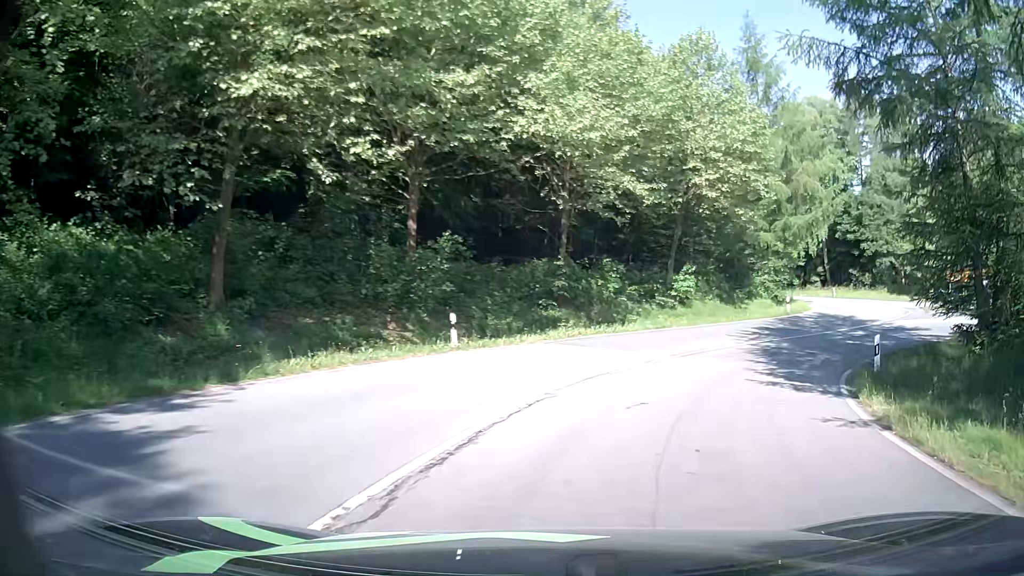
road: primary_link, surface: asphalt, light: Day
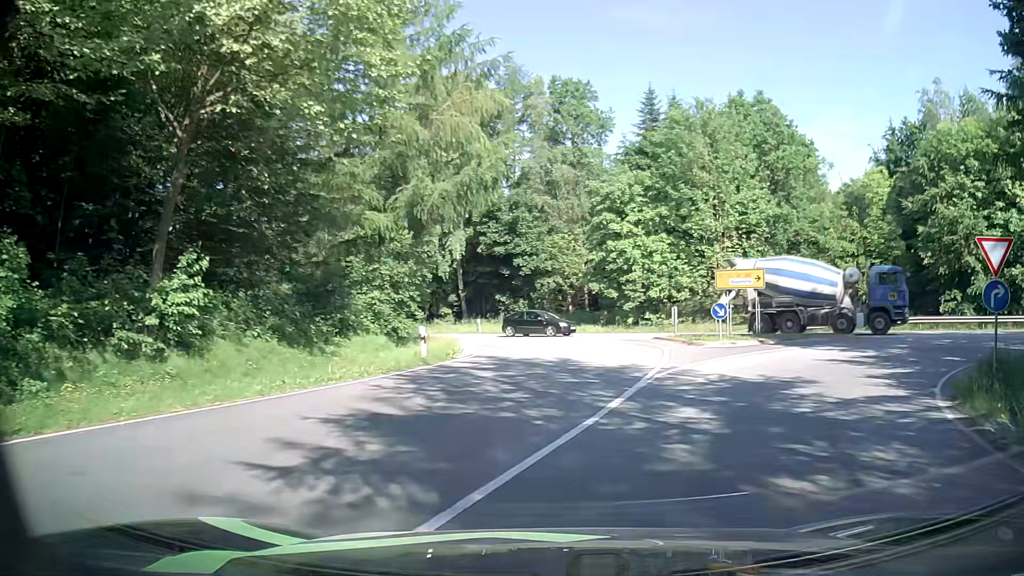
(+6.0, +20.3) m; +34°
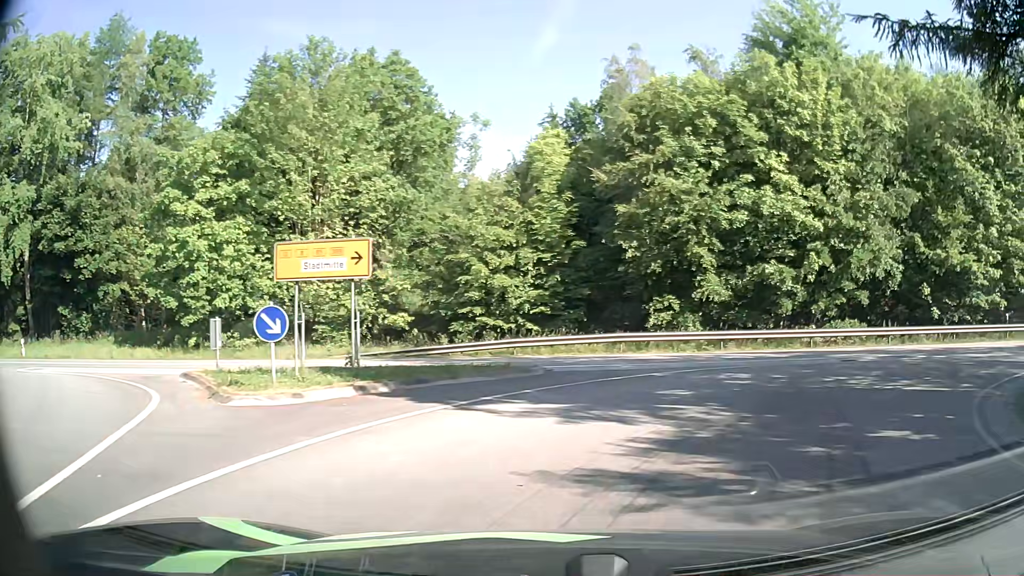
(+3.1, +12.7) m; +31°
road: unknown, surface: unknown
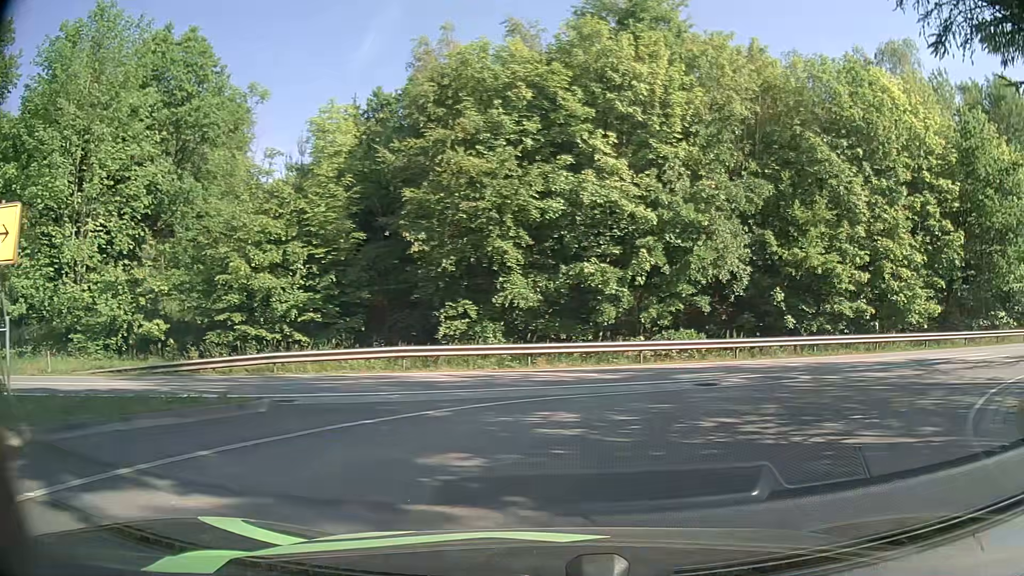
(+0.7, +5.0) m; +17°
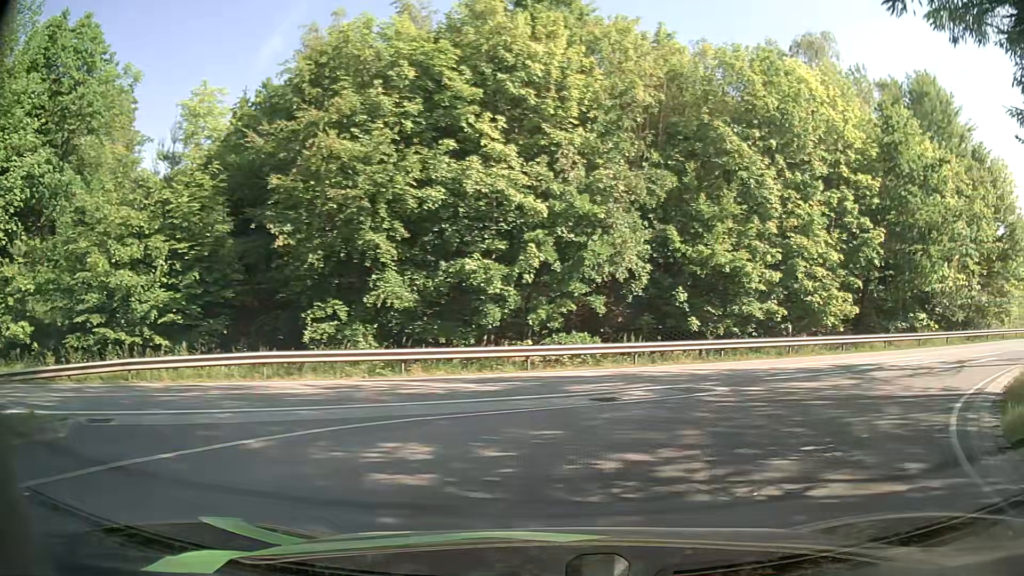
(+0.2, +2.4) m; +9°
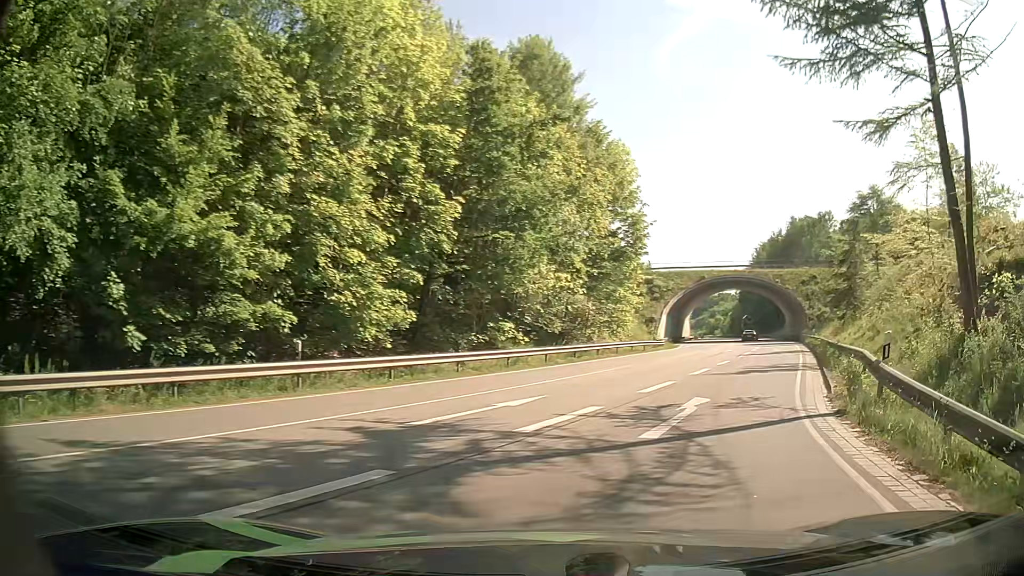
(+3.8, +11.0) m; +38°
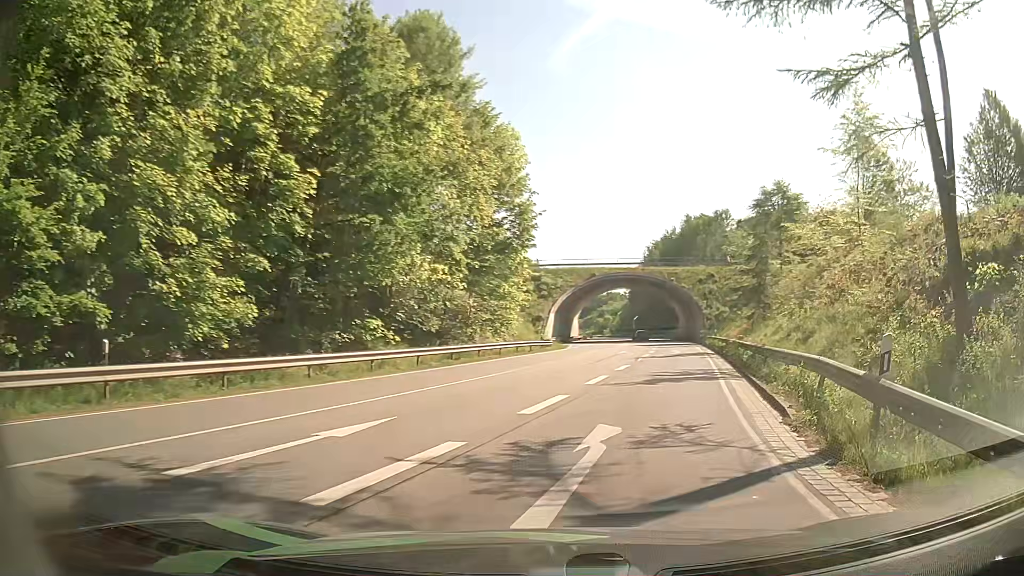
(+0.3, +3.9) m; +8°
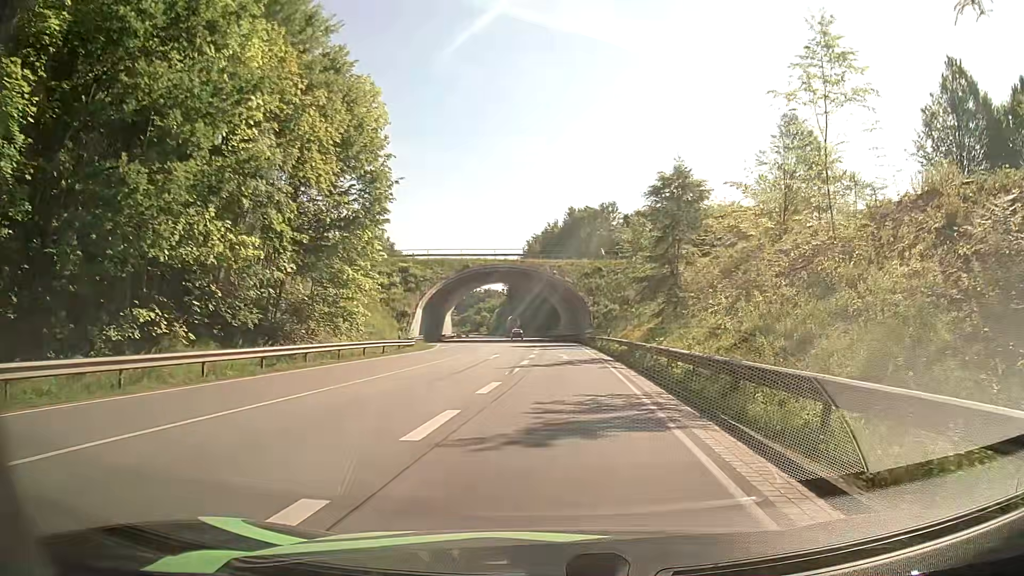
(+1.2, +8.6) m; +12°
